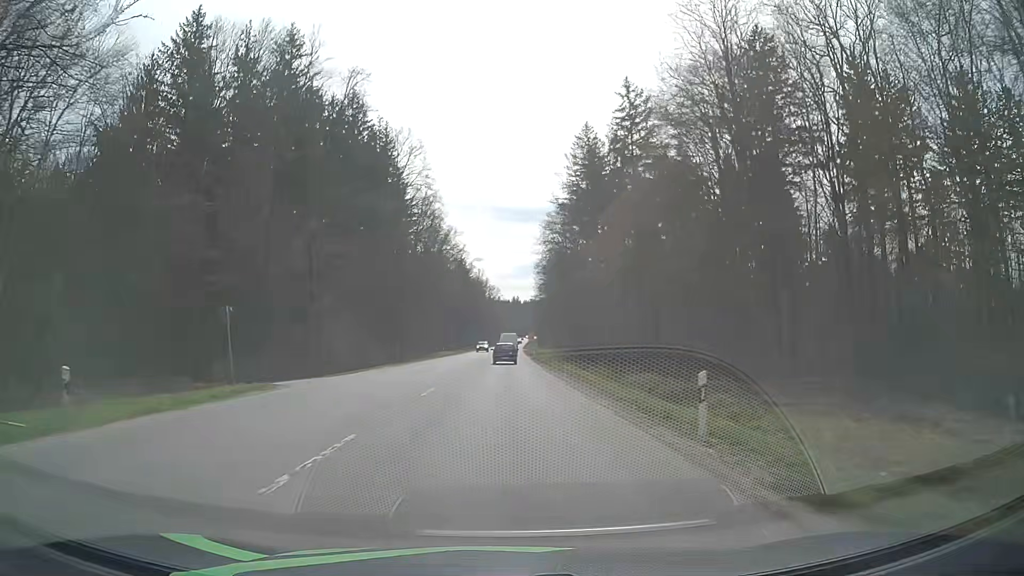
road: secondary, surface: asphalt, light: Day
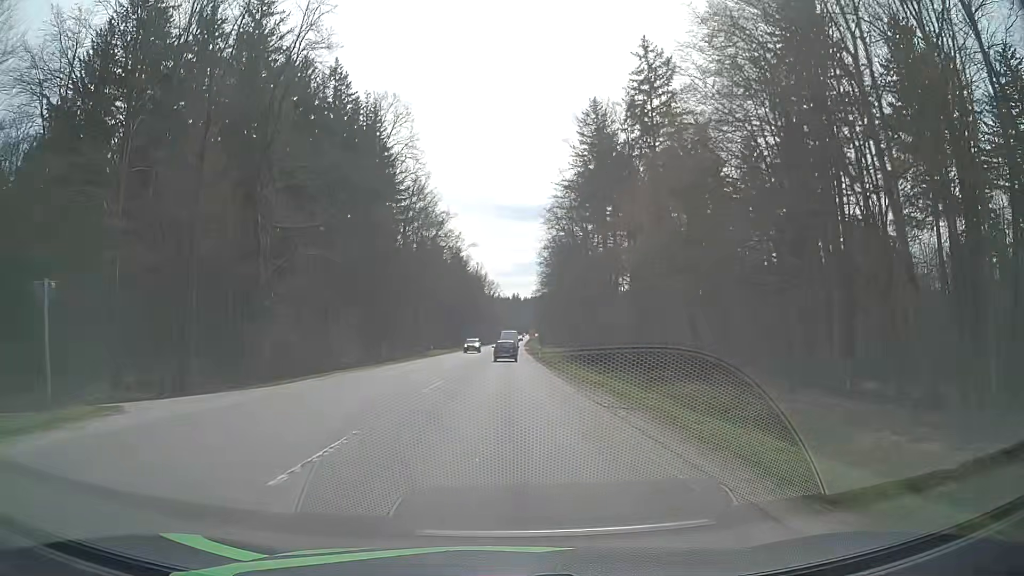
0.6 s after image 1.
(0.0, +11.6) m; 0°
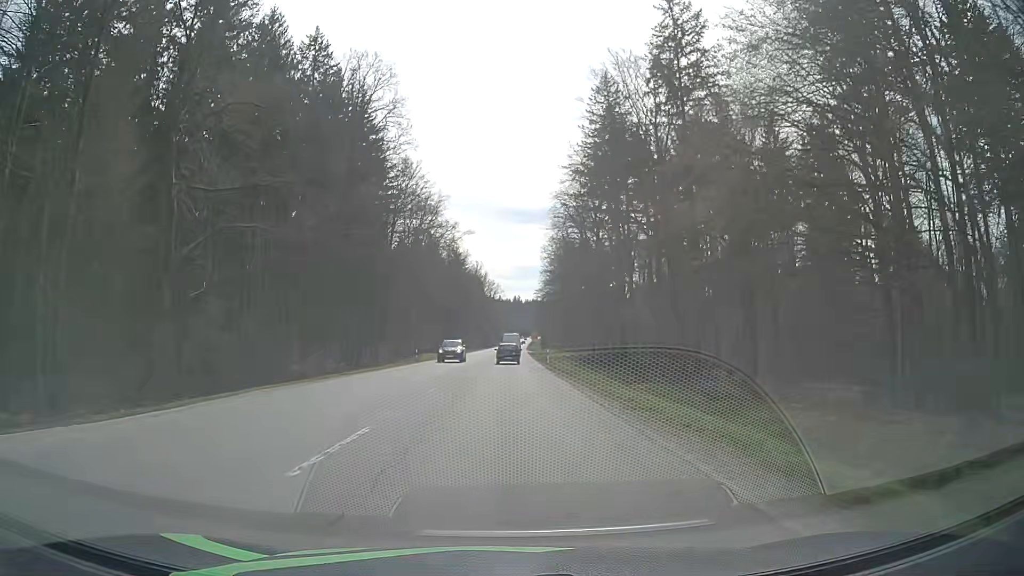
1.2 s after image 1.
(0.0, +11.6) m; 0°
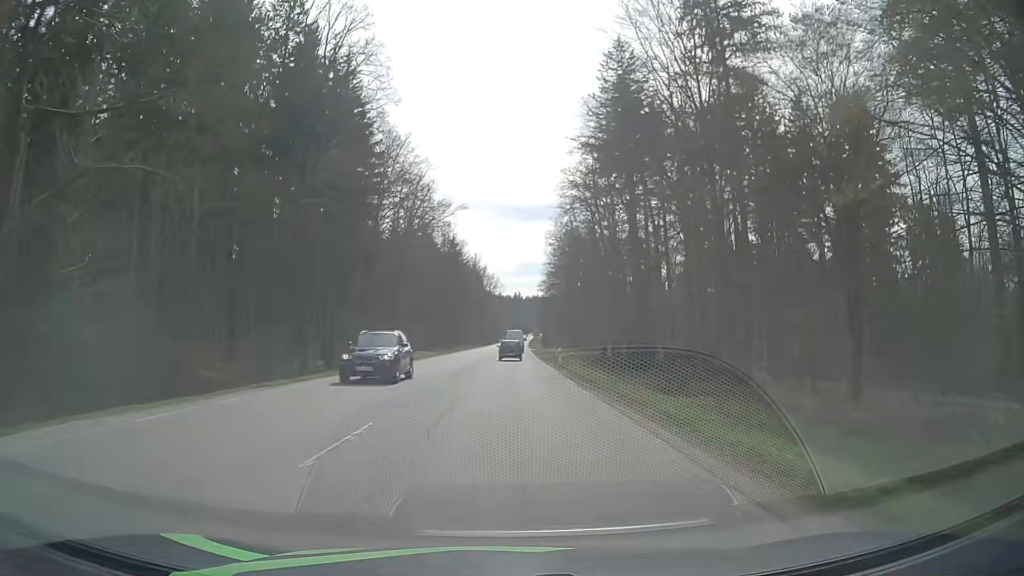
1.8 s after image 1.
(0.0, +11.7) m; 0°
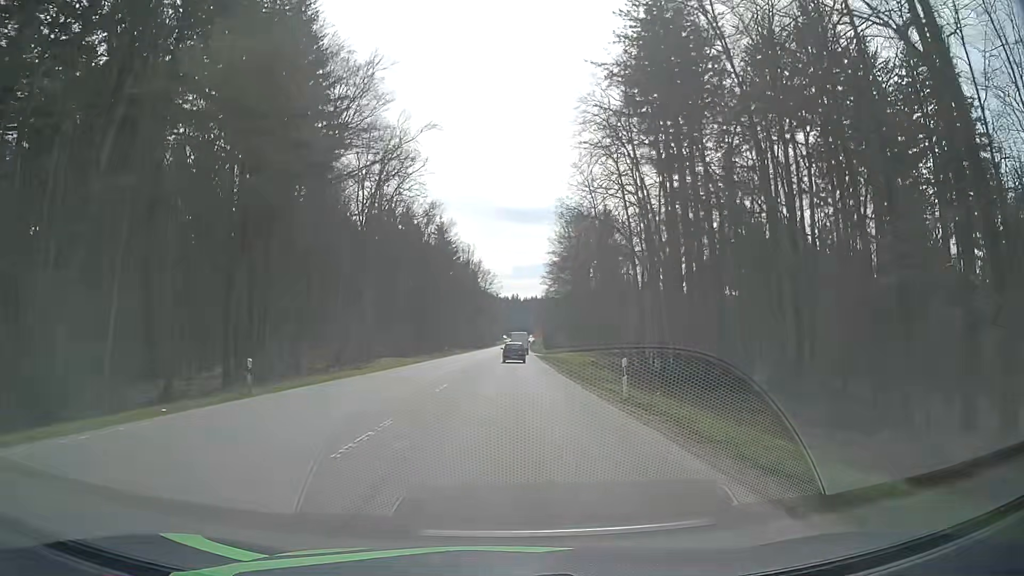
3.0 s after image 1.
(+0.1, +23.5) m; +1°
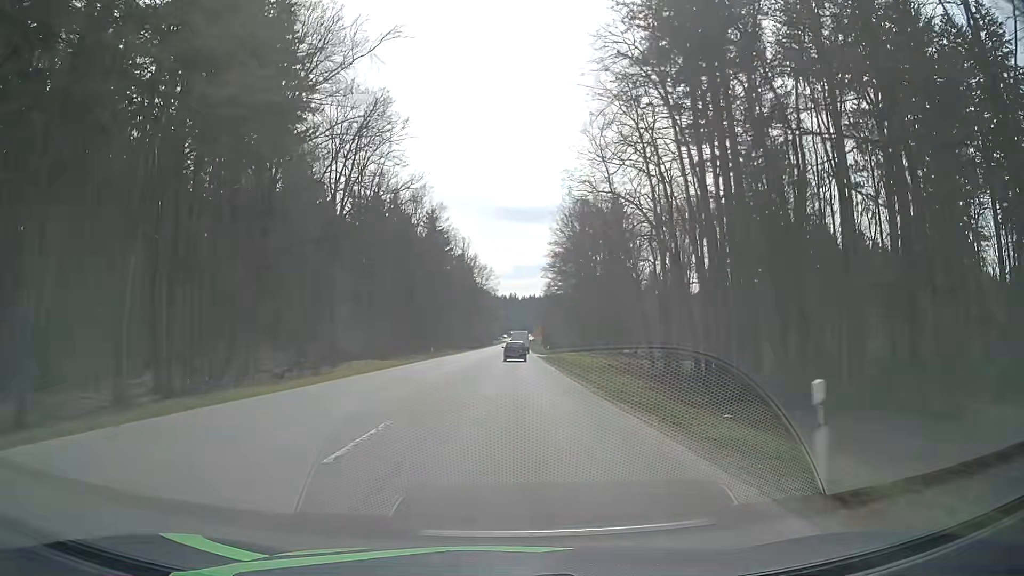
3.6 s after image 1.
(0.0, +11.8) m; 0°
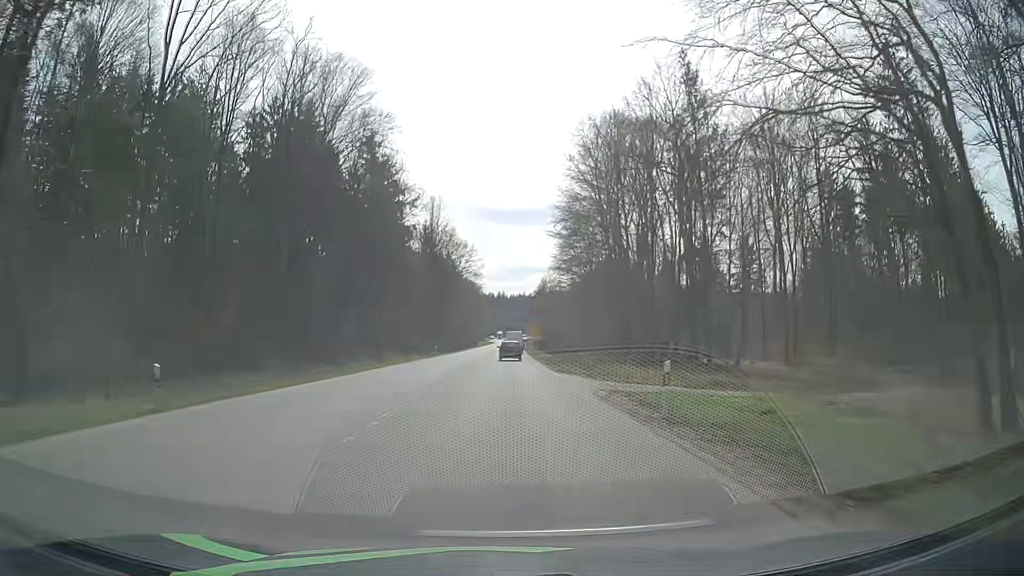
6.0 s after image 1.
(+0.6, +47.2) m; +1°
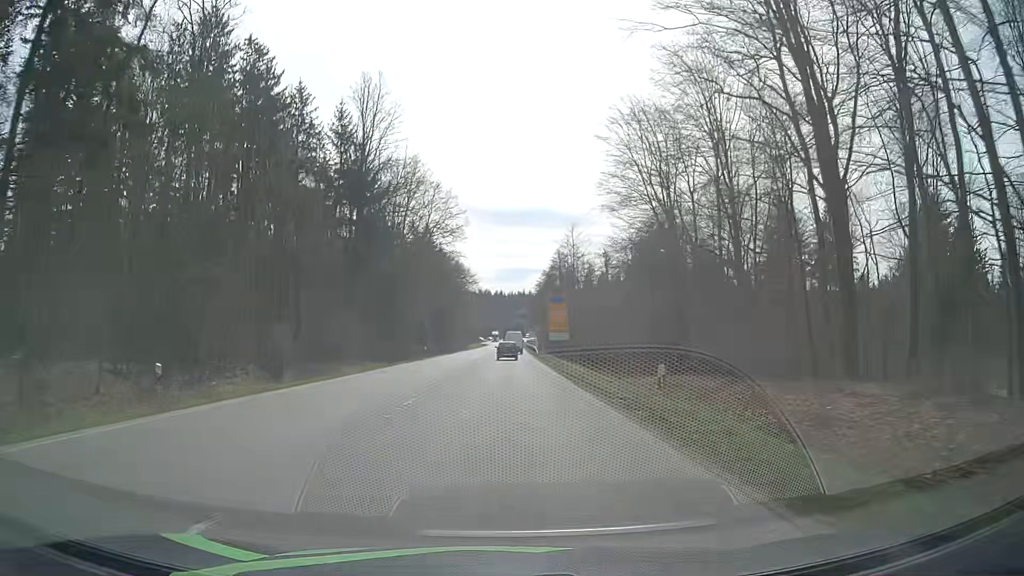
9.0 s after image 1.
(+0.5, +56.5) m; +1°
(0, +10) (0, +20) (0, +30) (0, +40) (0, +50) (0, +60) (0, +70) (0, +80) (0, +90) (0, +100) m
